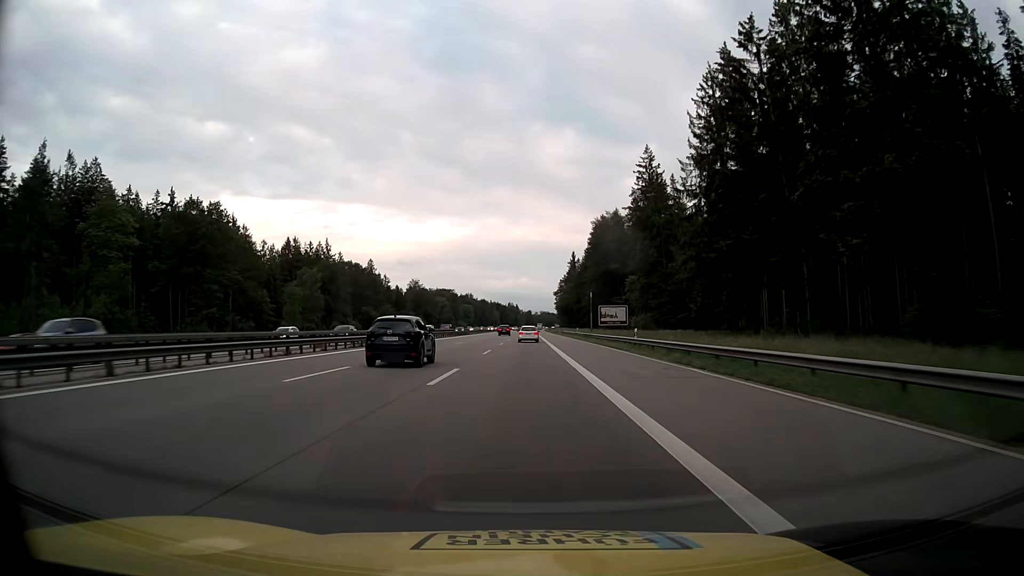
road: motorway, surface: asphalt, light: Day
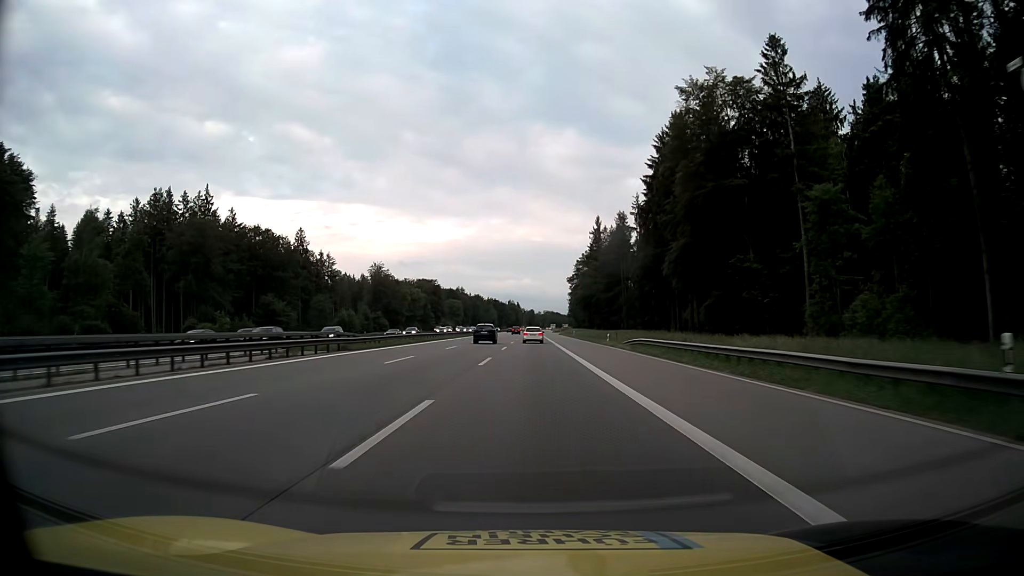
(-0.1, +81.7) m; 0°
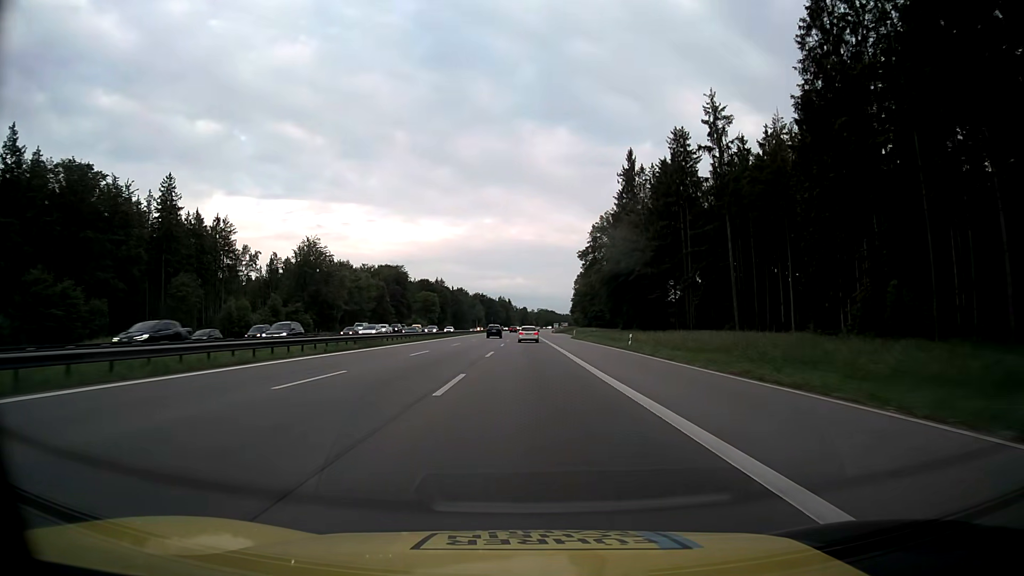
(+0.2, +65.3) m; 0°
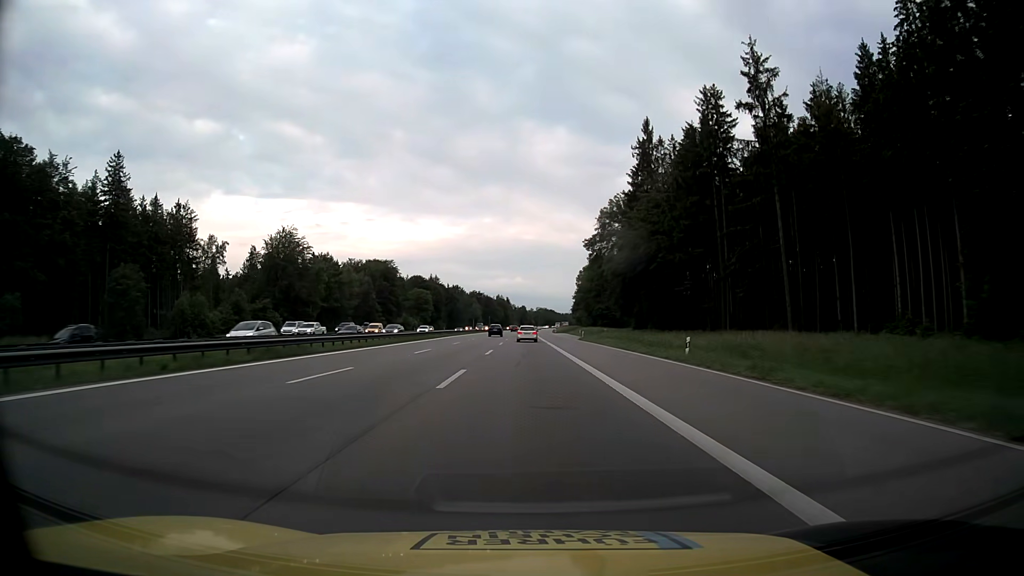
(0.0, +16.3) m; 0°
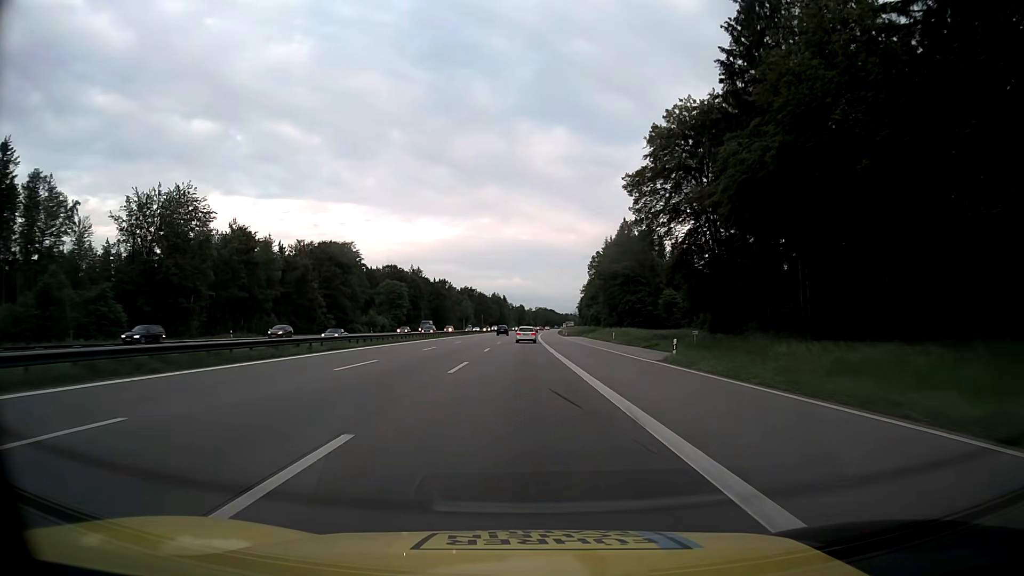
(0.0, +49.1) m; 0°
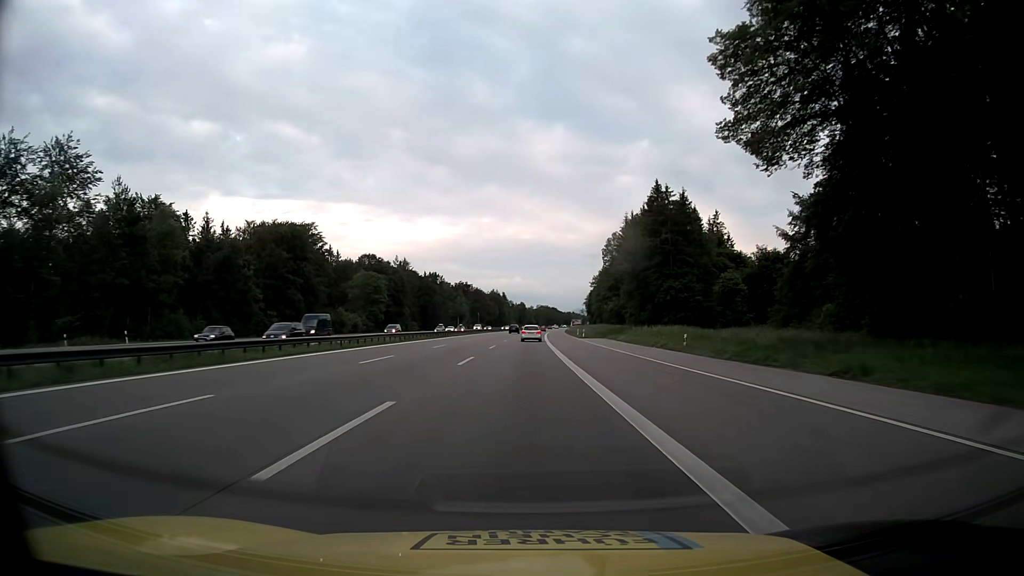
(-0.1, +32.8) m; 0°
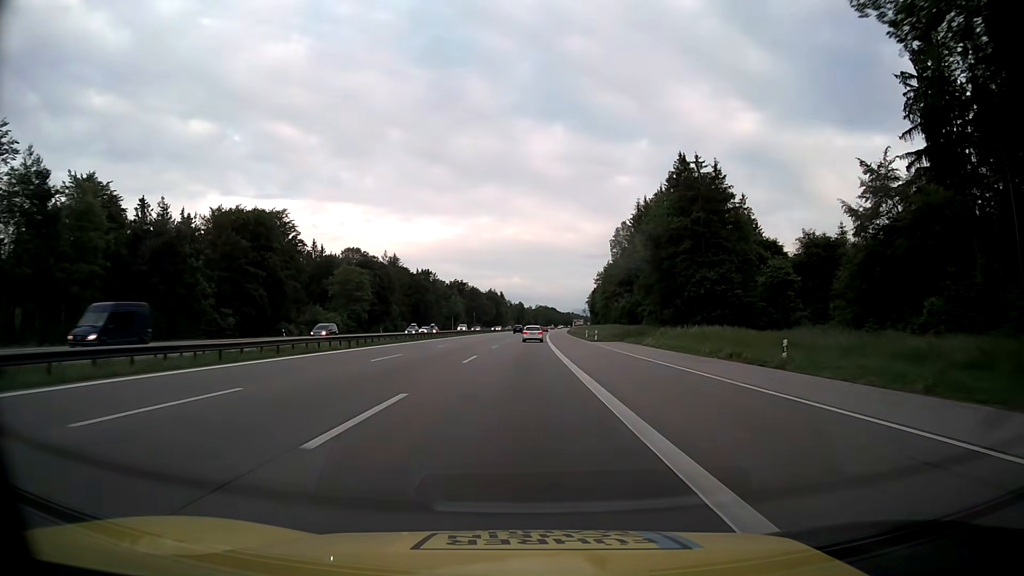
(0.0, +16.4) m; 0°
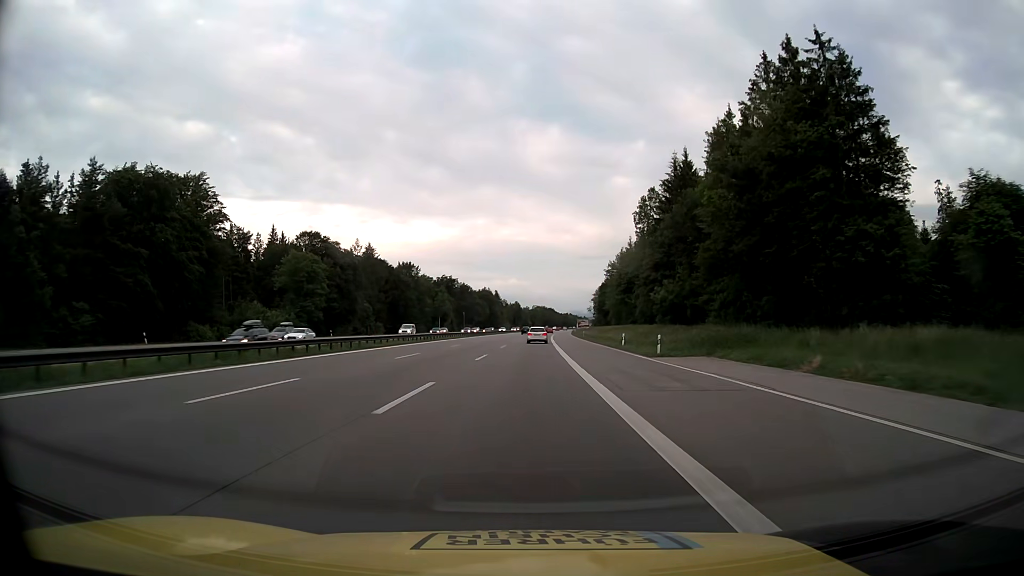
(0.0, +32.8) m; 0°
(0, +10) (0, +20) (0, +30) (0, +40) (0, +50) (+1, +60) (+1, +70) (+1, +80) (+1, +90) (+2, +100) m
